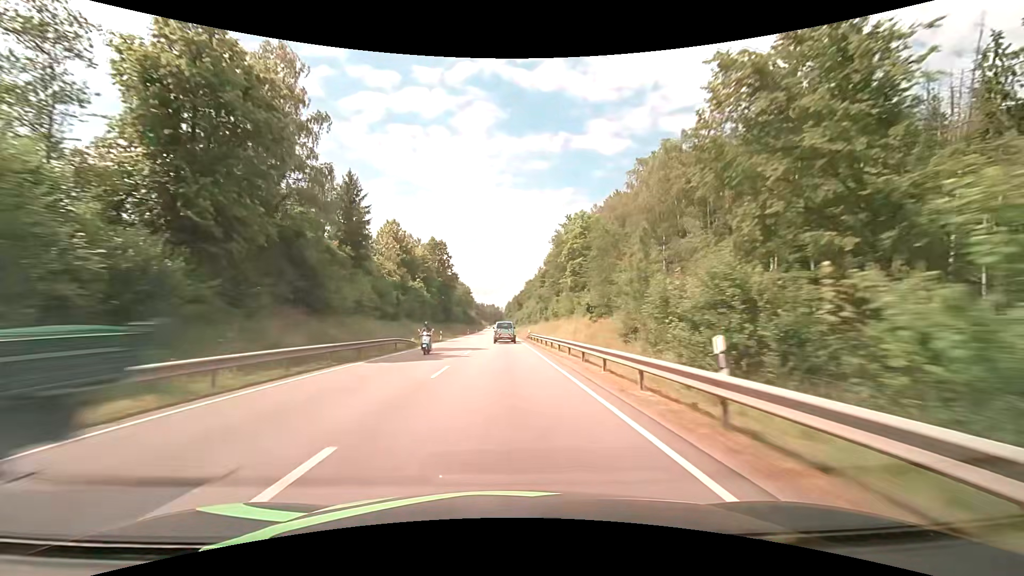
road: primary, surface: asphalt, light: Day
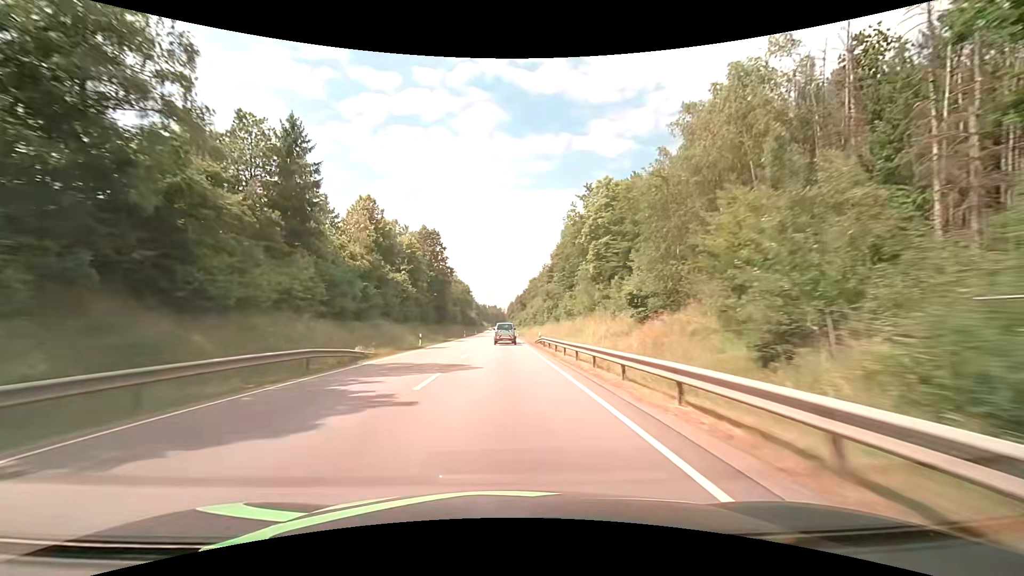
(0.0, +14.4) m; -1°
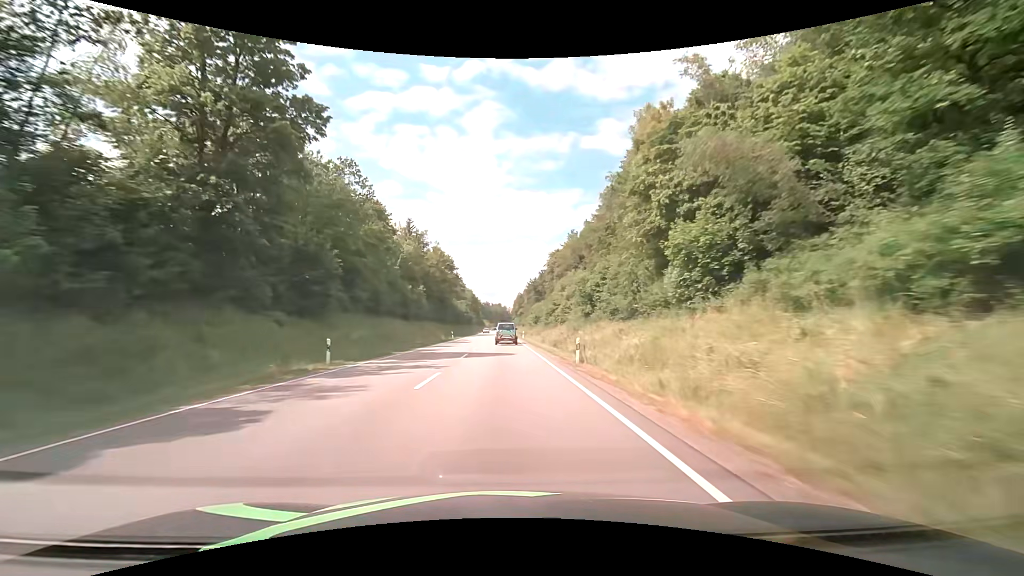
(-0.4, +71.8) m; 0°
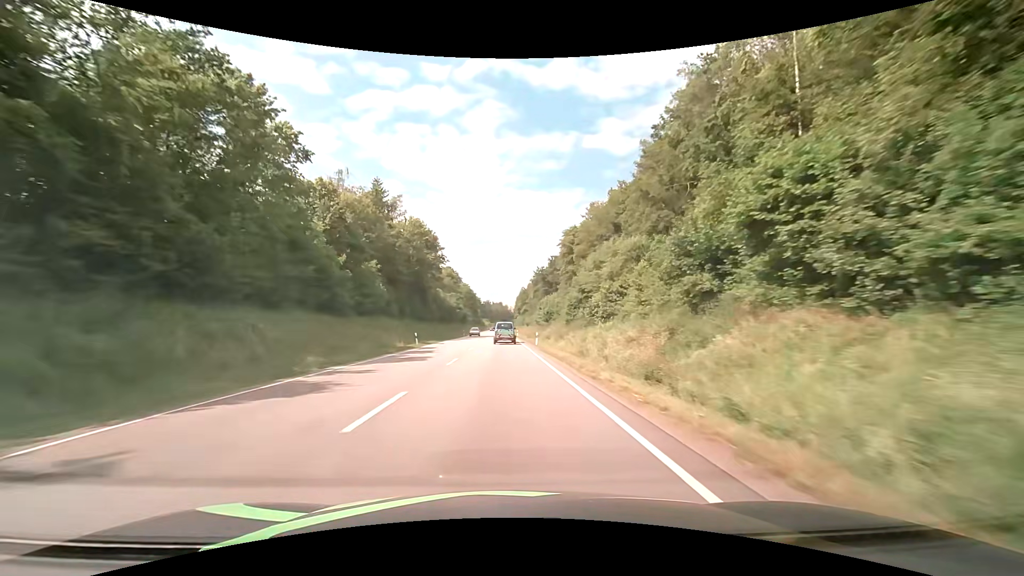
(-0.2, +28.6) m; -1°
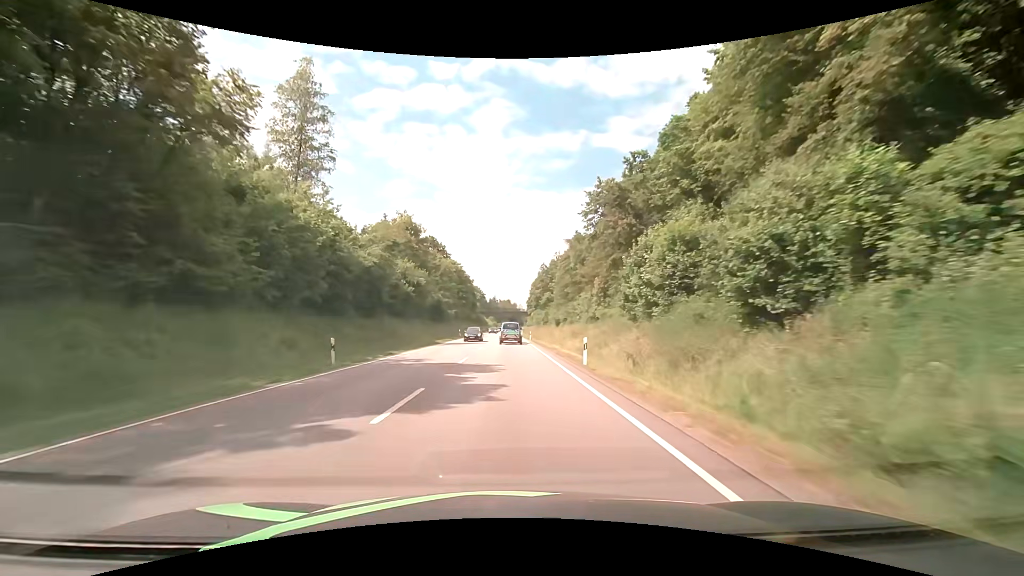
(-0.2, +71.4) m; -1°
(0, +10) (0, +20) (0, +30) (0, +40) (0, +50) (0, +60) (+1, +70) (+1, +80) (+1, +90) (+1, +100) m
